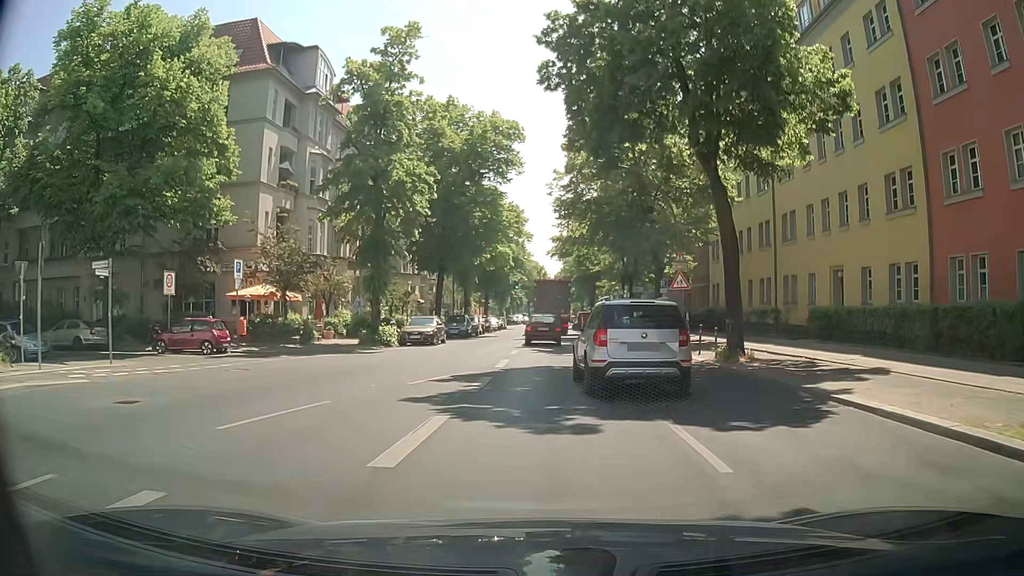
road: secondary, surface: asphalt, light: Day
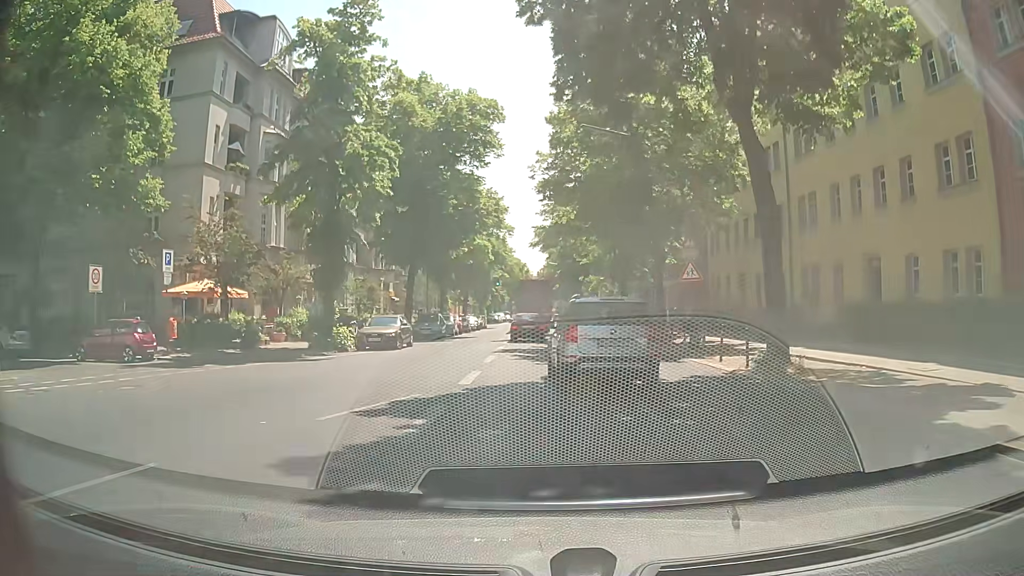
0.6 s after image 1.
(+0.2, +4.9) m; +3°
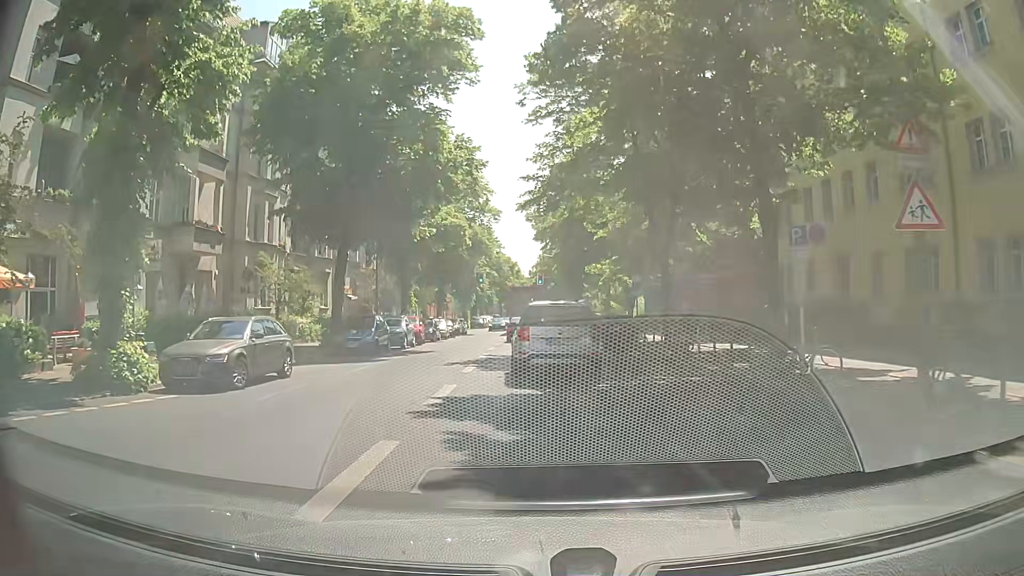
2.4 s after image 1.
(+0.2, +14.9) m; +1°
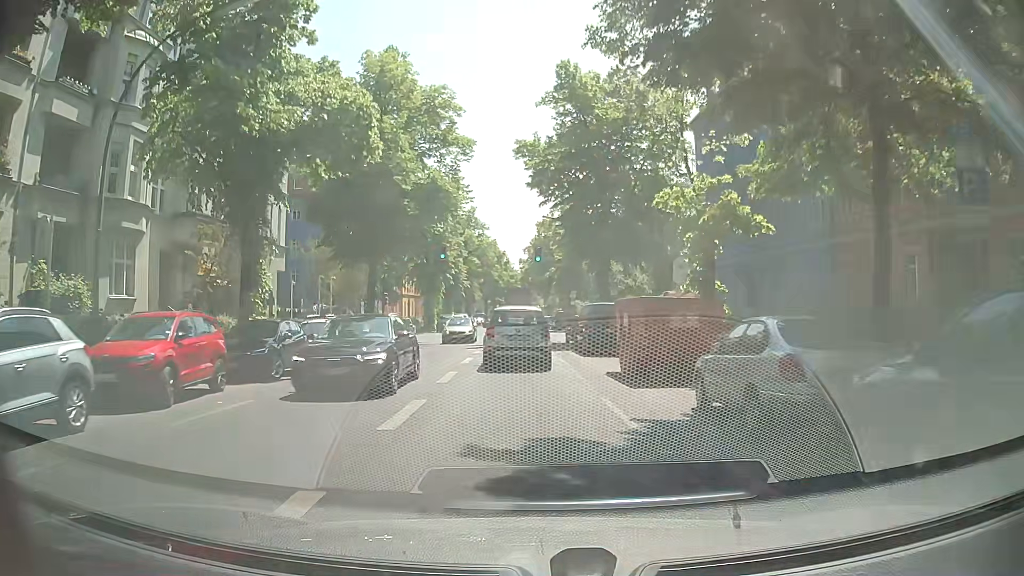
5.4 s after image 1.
(-0.1, +26.3) m; +2°
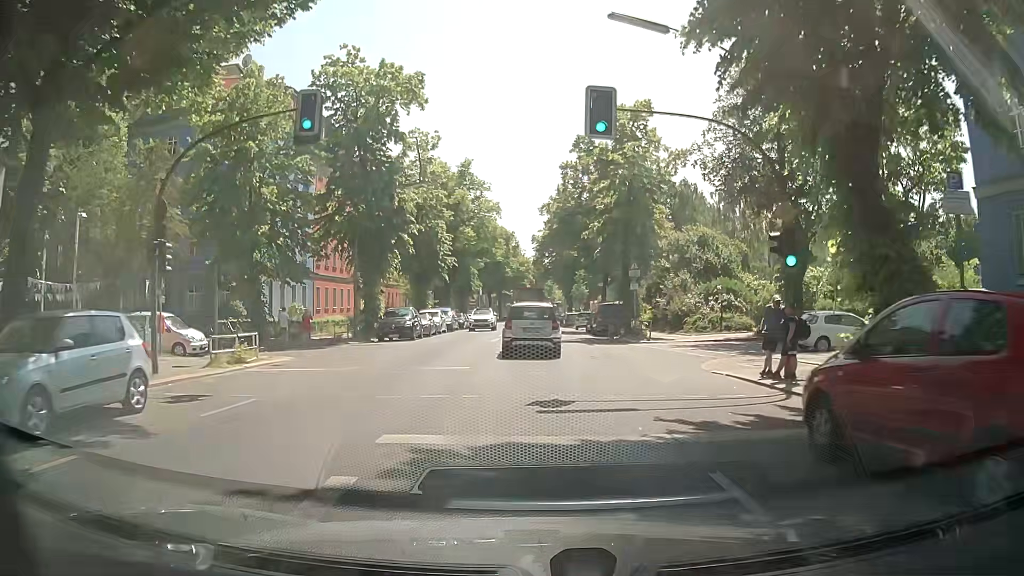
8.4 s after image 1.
(-1.3, +29.7) m; -3°
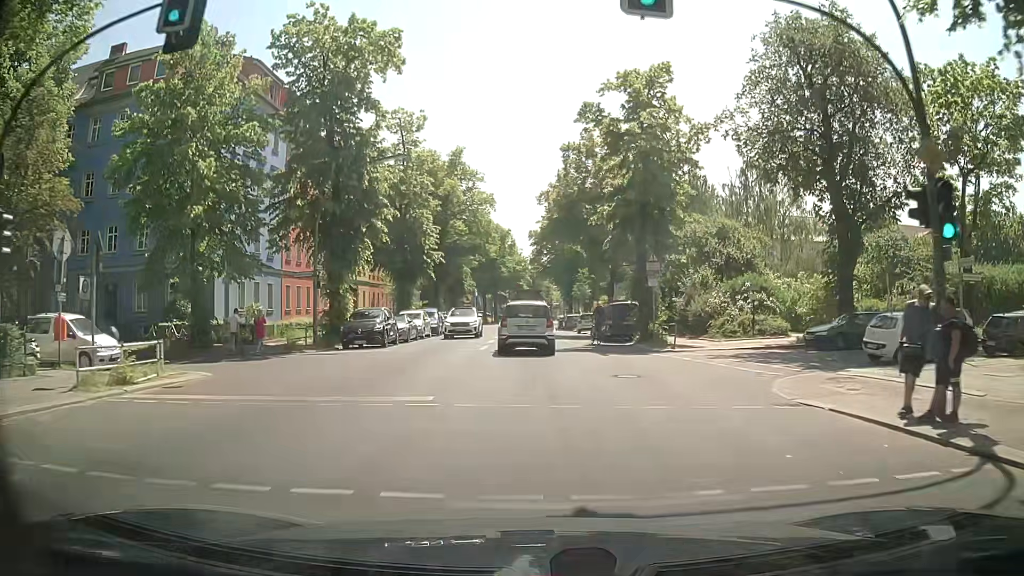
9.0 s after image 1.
(0.0, +6.0) m; 0°
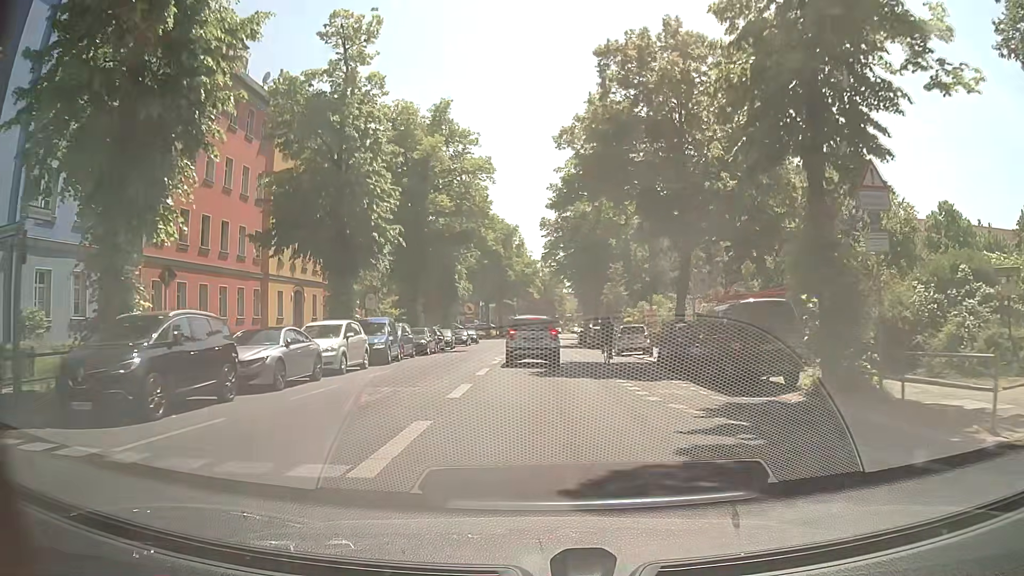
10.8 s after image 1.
(-0.1, +18.2) m; -1°
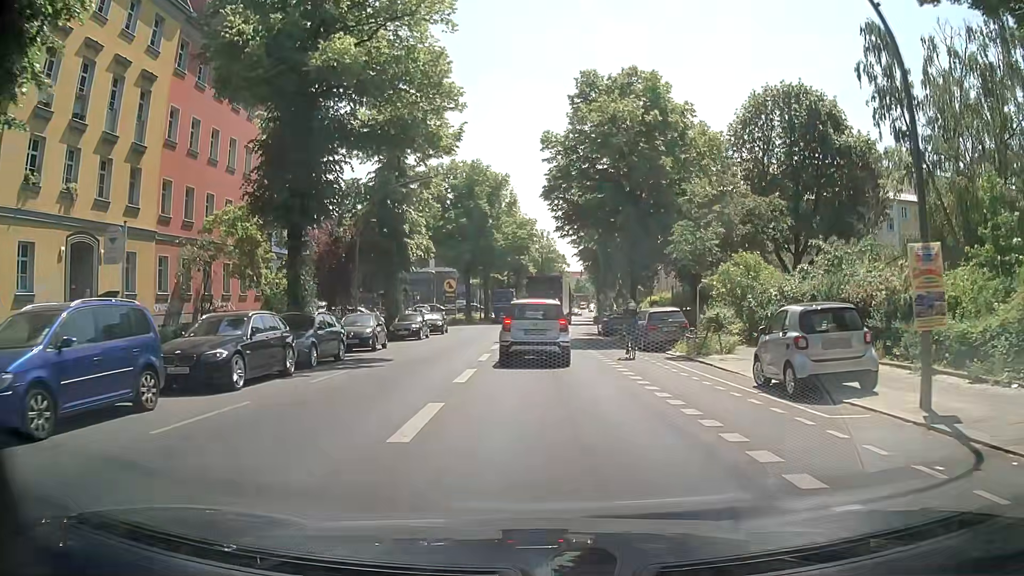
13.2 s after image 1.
(+0.1, +22.9) m; +1°
(0, +10) (0, +20) (0, +30) (+1, +40) (+1, +50) (+2, +60) (+3, +70) (+5, +80) (+7, +90) (+8, +99) m
